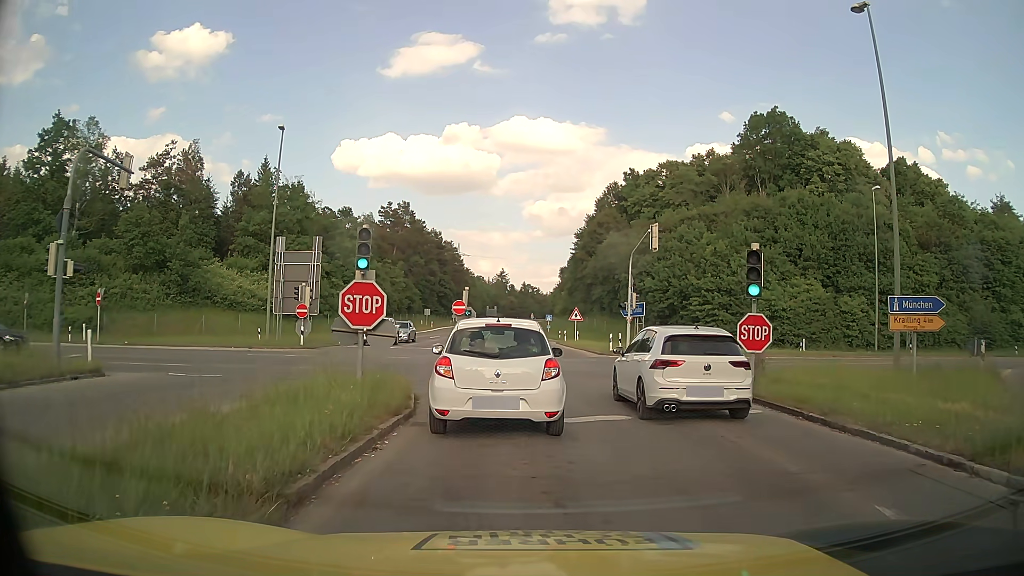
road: tertiary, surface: asphalt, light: Day
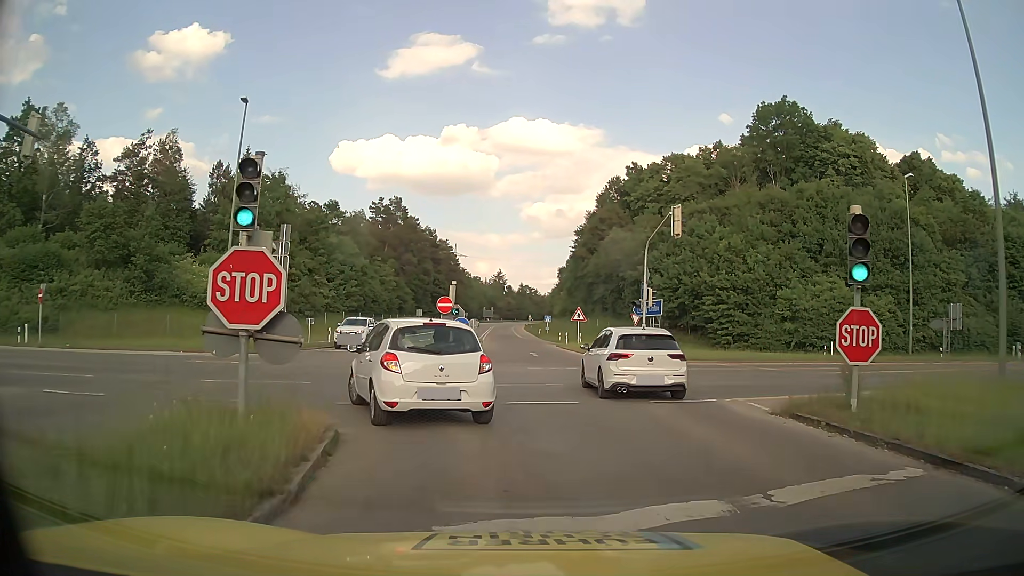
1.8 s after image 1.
(0.0, +5.8) m; +1°
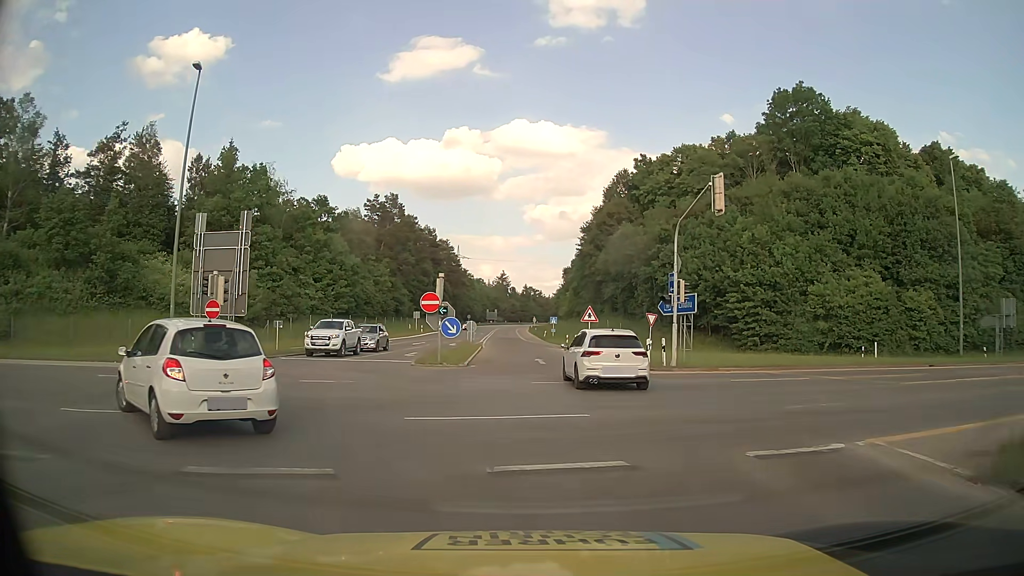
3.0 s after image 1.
(0.0, +6.0) m; -1°
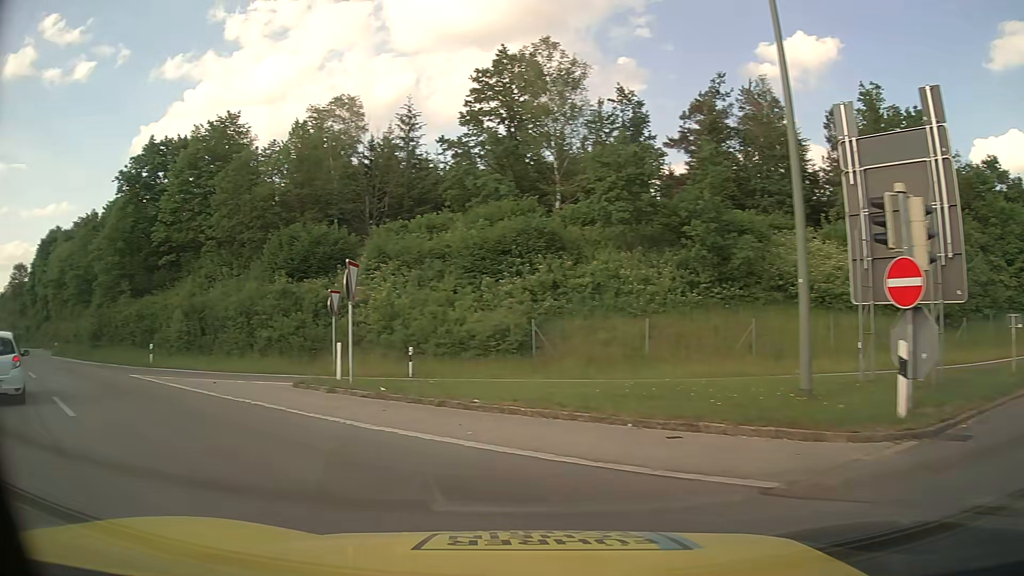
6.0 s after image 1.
(-6.4, +15.5) m; -58°
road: secondary
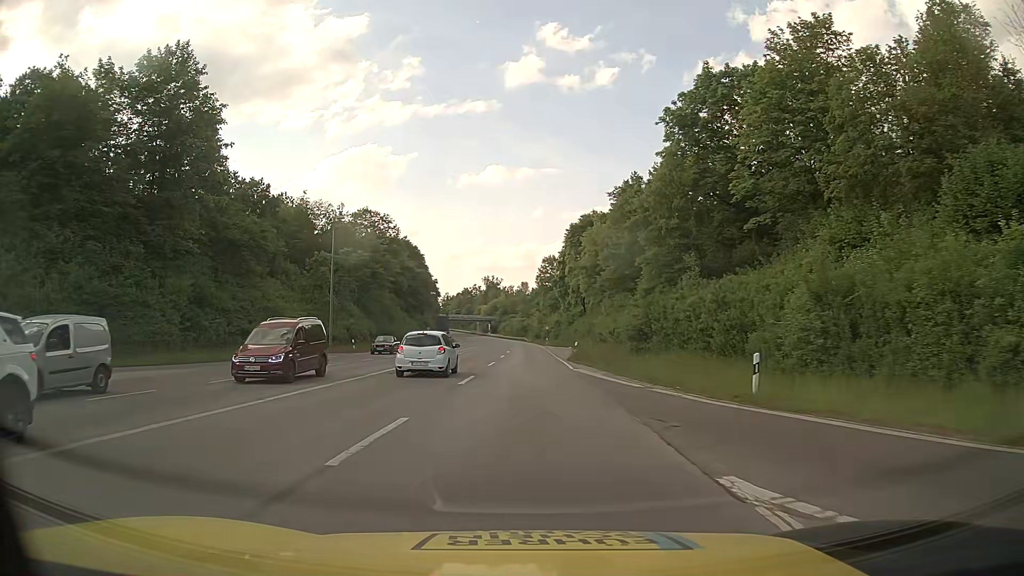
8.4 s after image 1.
(-9.2, +15.6) m; -48°
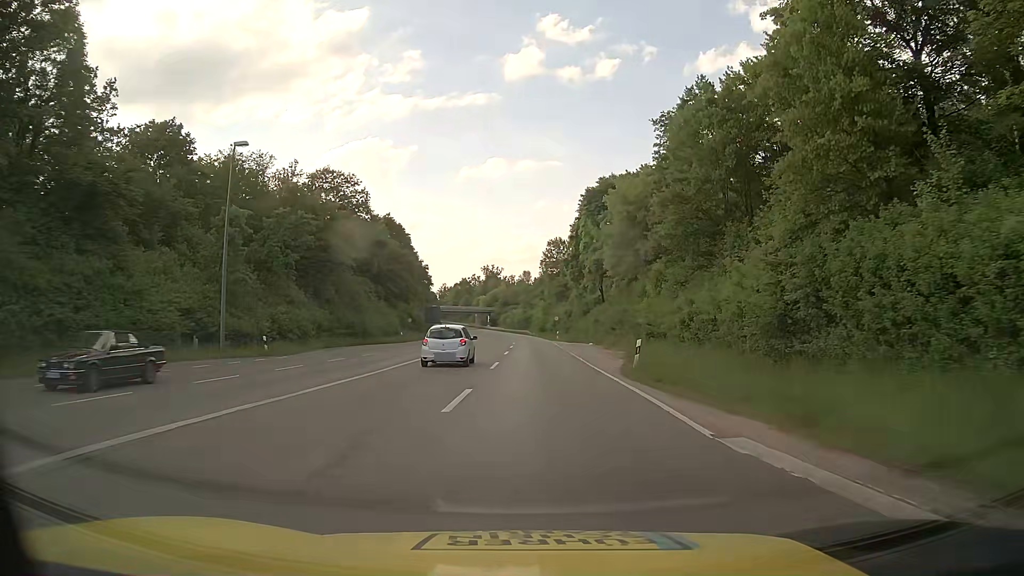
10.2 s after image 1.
(-0.3, +20.5) m; 0°
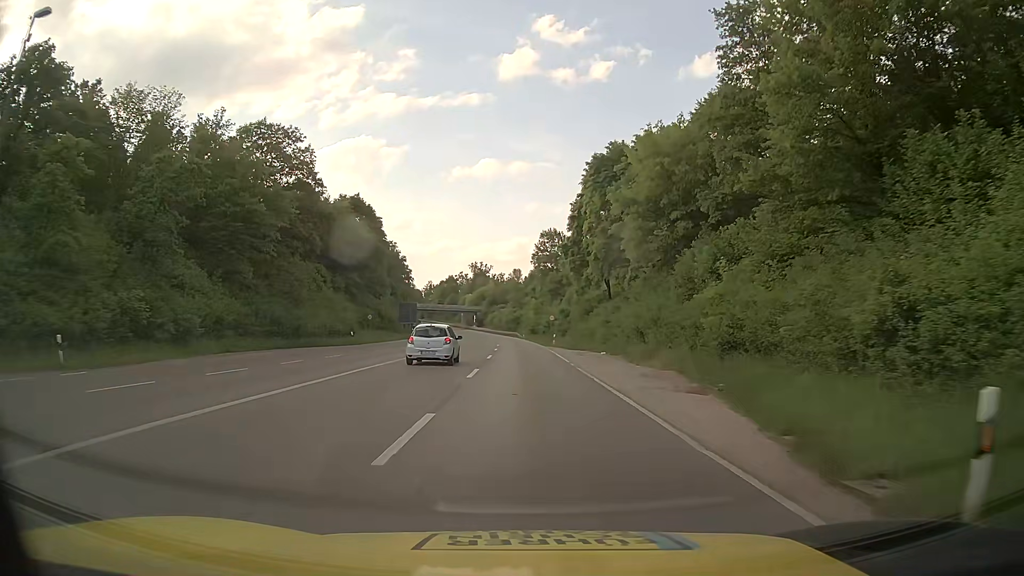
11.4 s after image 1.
(0.0, +16.7) m; 0°
